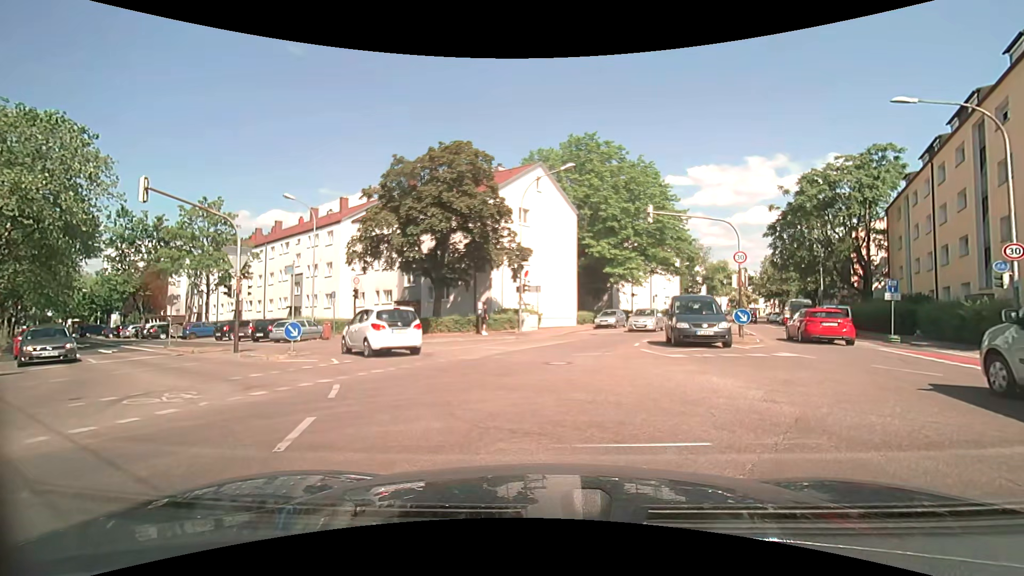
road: tertiary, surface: asphalt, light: Day
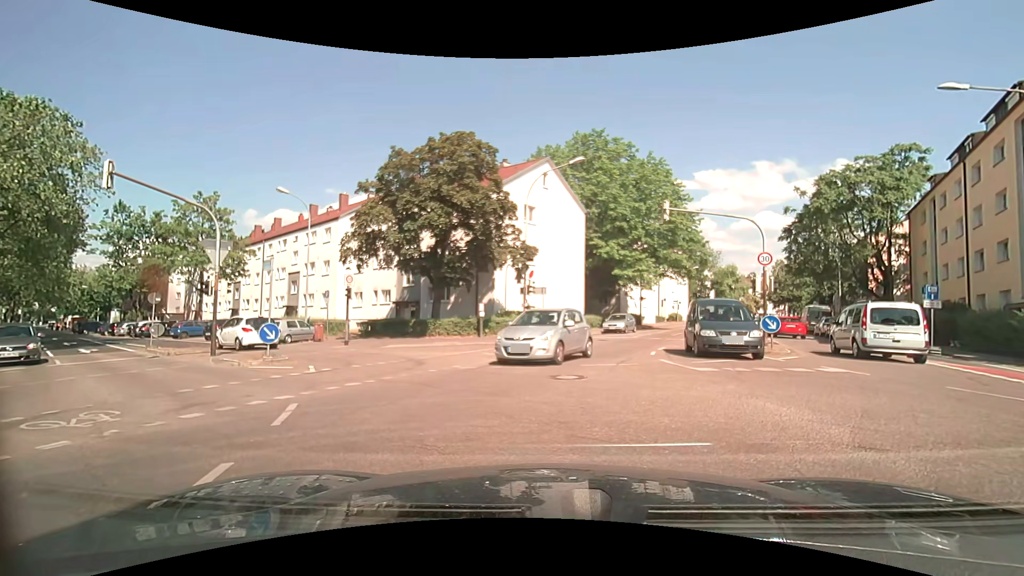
(0.0, +1.8) m; +1°
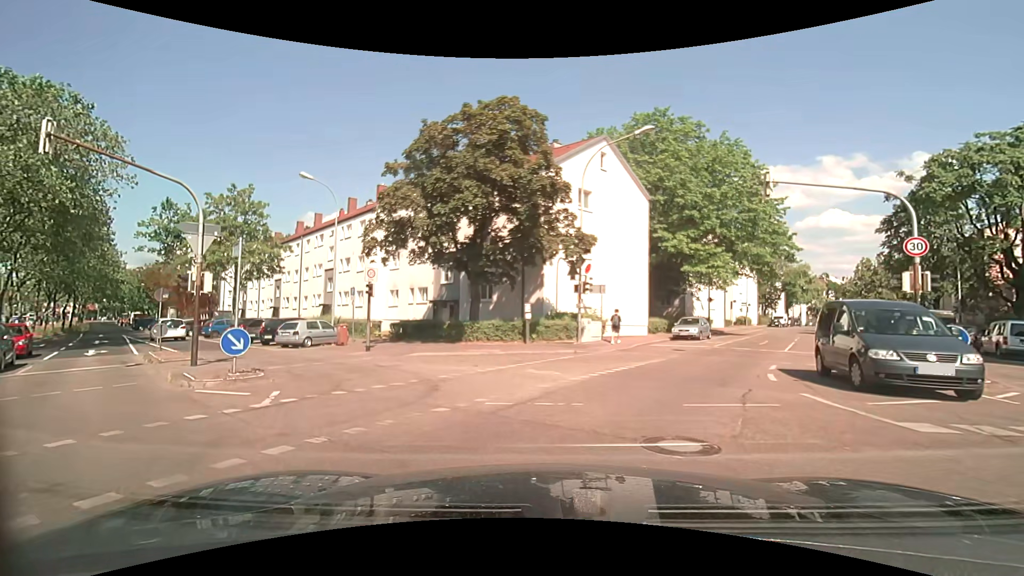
(-0.4, +4.9) m; -9°
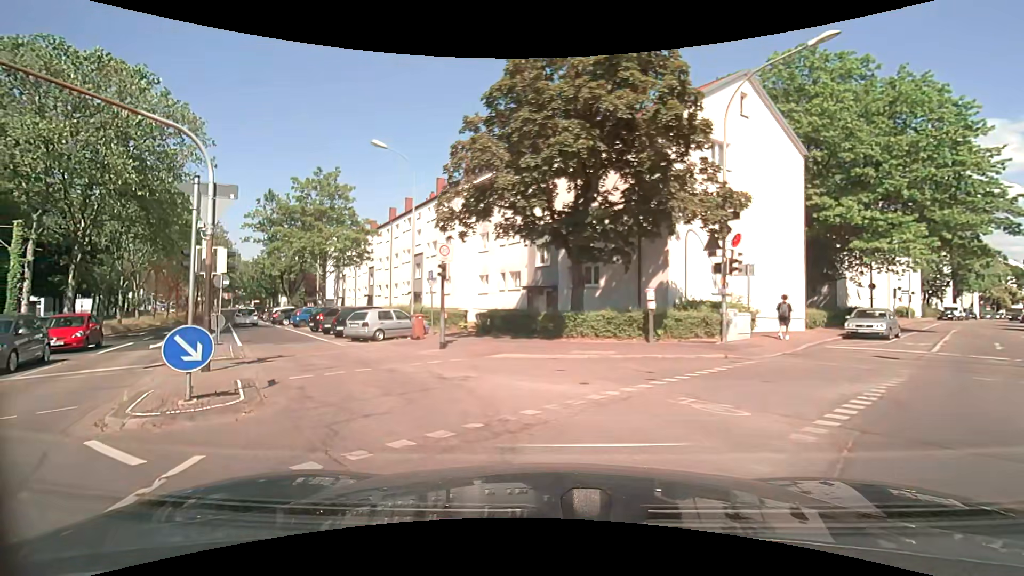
(-0.4, +5.5) m; -10°
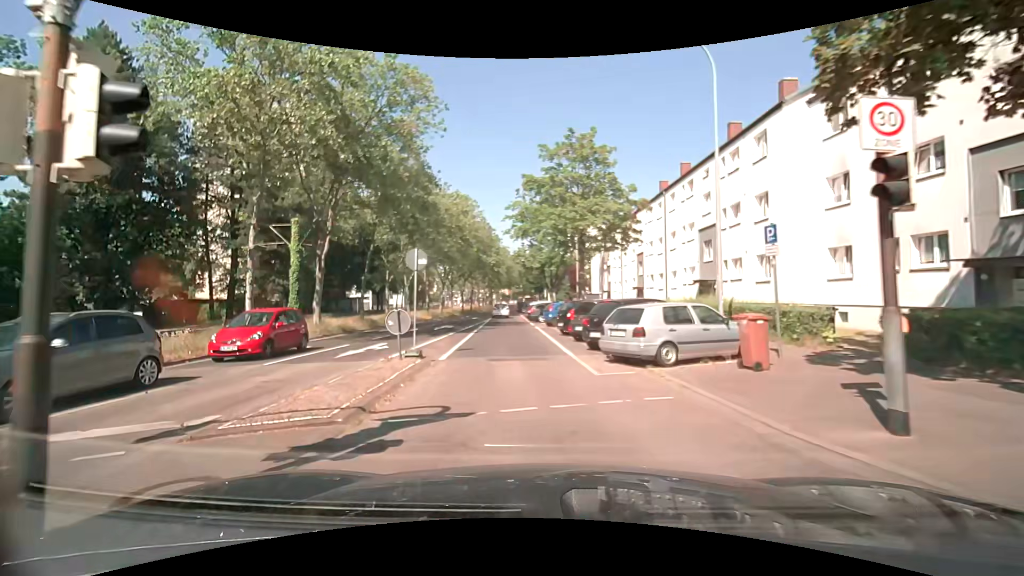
(-3.0, +10.4) m; -31°
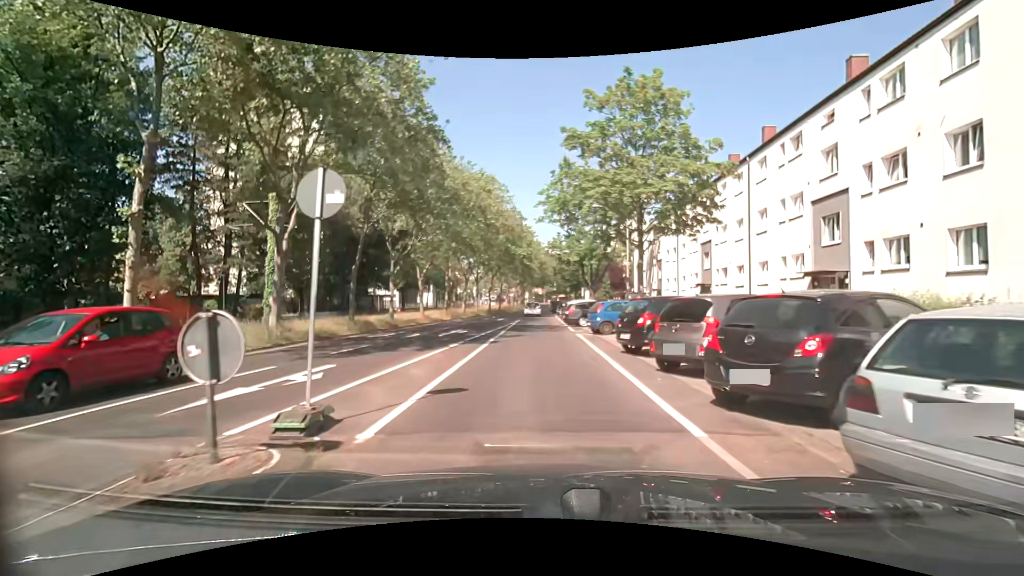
(-0.3, +8.1) m; -5°
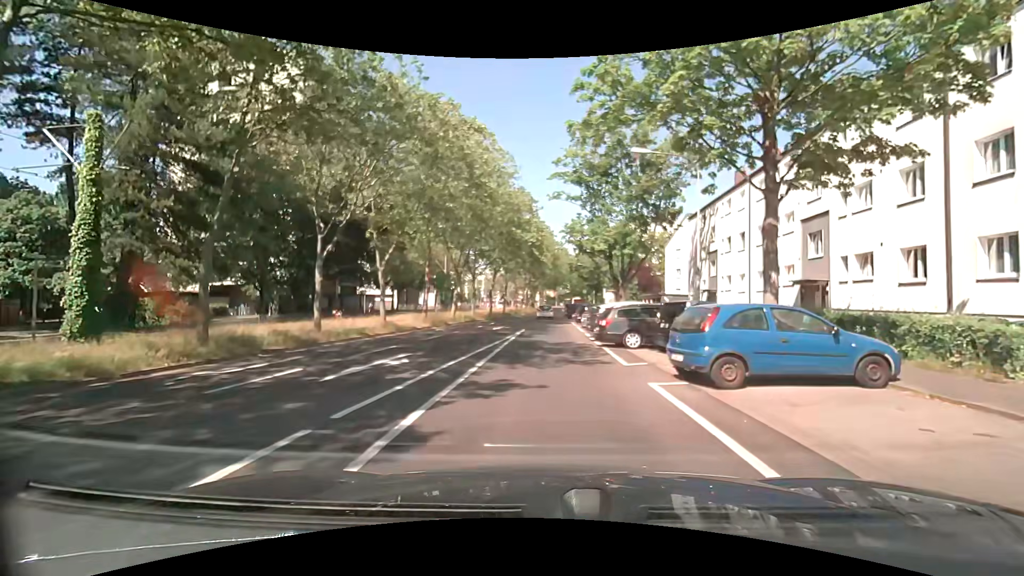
(+0.2, +12.6) m; +1°
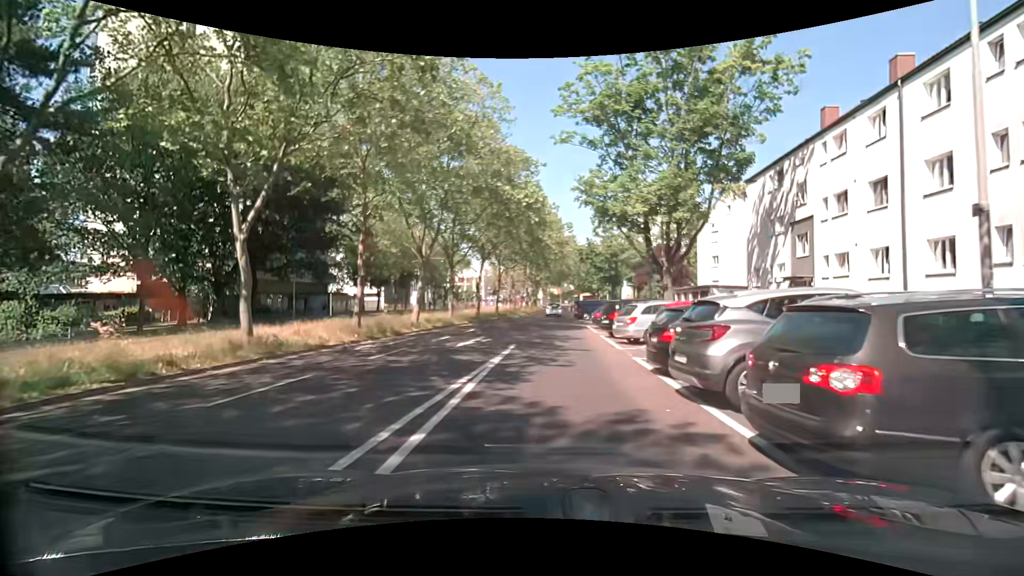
(0.0, +13.2) m; -1°
(0, +10) (0, +20) (+1, +30) (+1, +40) (+1, +50) (+2, +60) (+2, +70) (+2, +80) (+3, +90) (+3, +100) m
